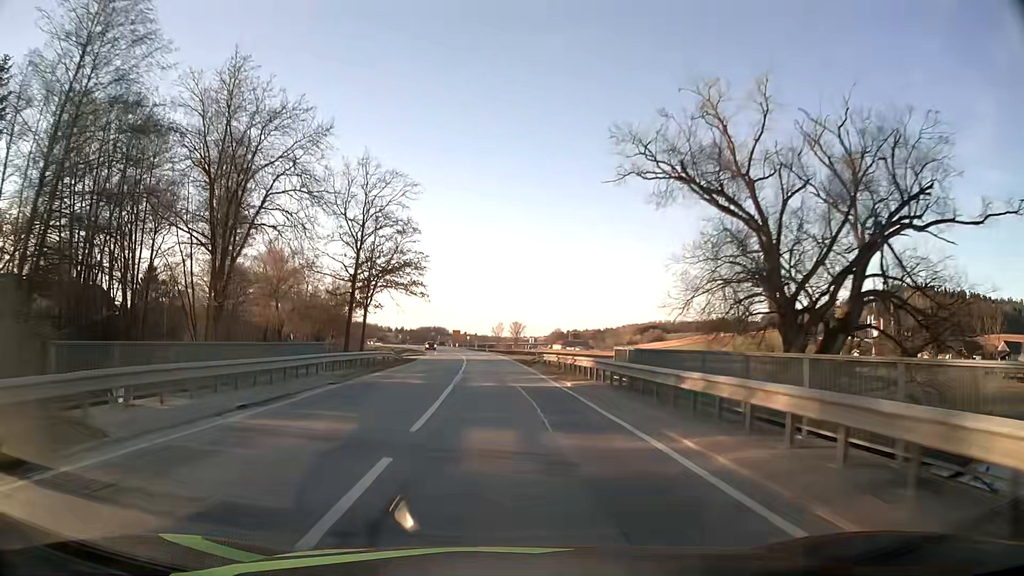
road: secondary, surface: asphalt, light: Day
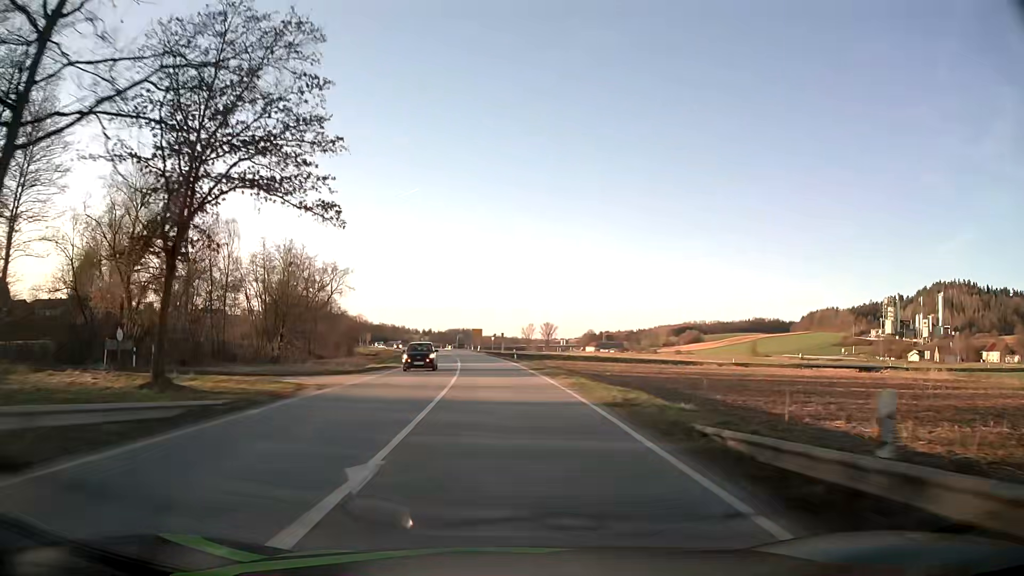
(-0.9, +38.0) m; -3°
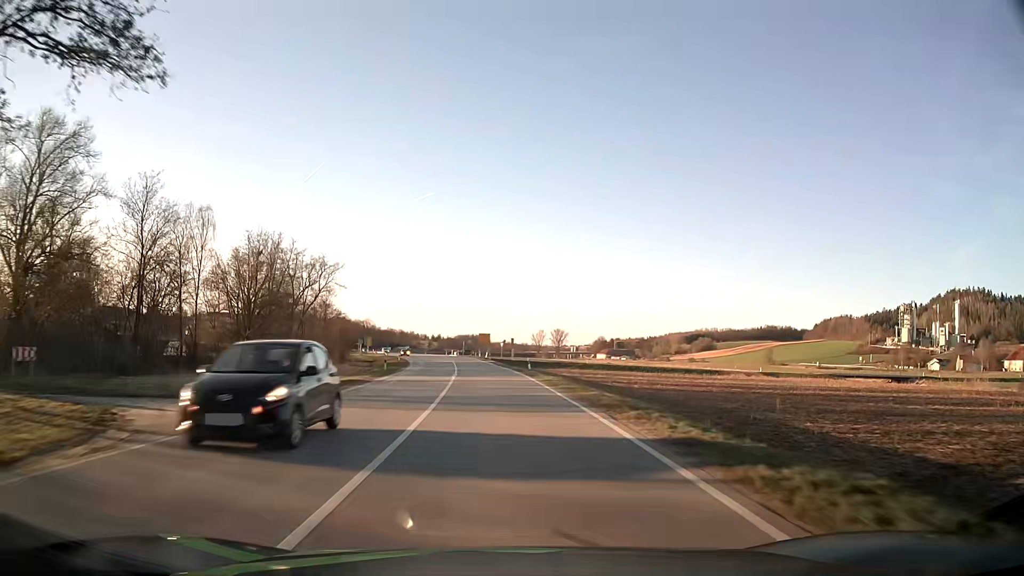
(-0.1, +12.7) m; -1°
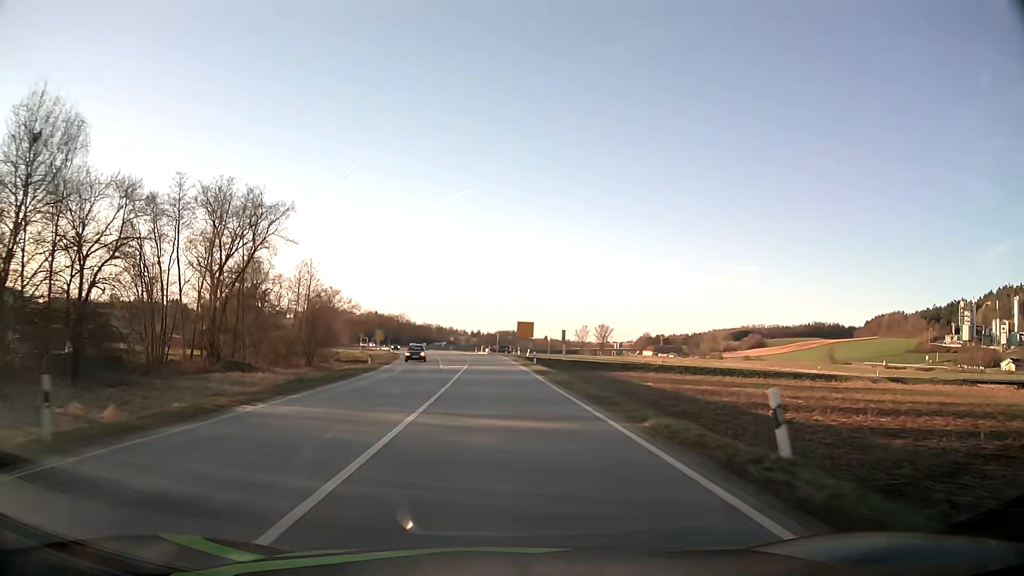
(-1.0, +38.0) m; -3°
(0, +10) (0, +20) (-1, +30) (-1, +40) (-1, +50) (-2, +60) (-3, +70) (-4, +80) (-5, +90) (-6, +100) m
